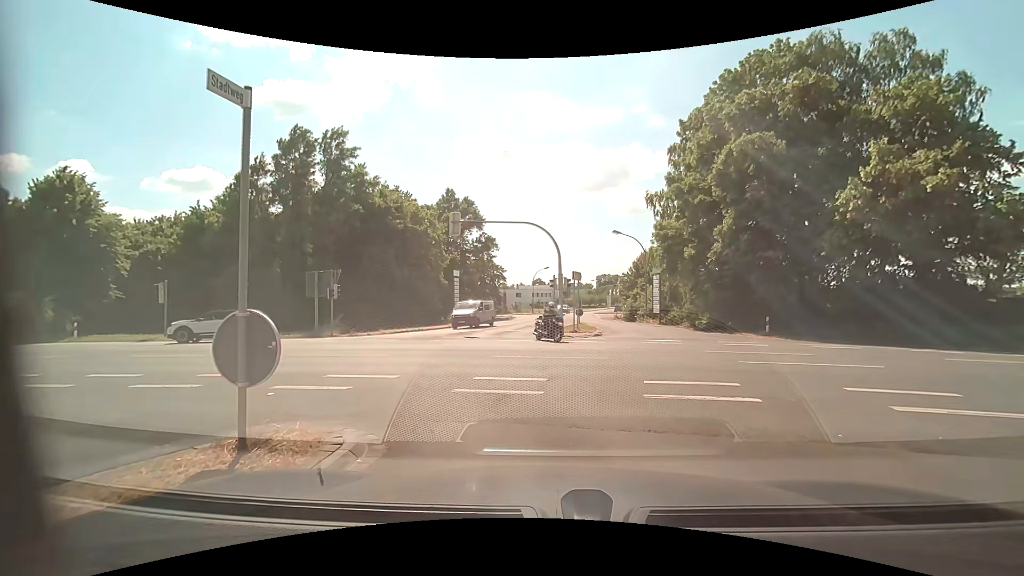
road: tertiary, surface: asphalt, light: Day
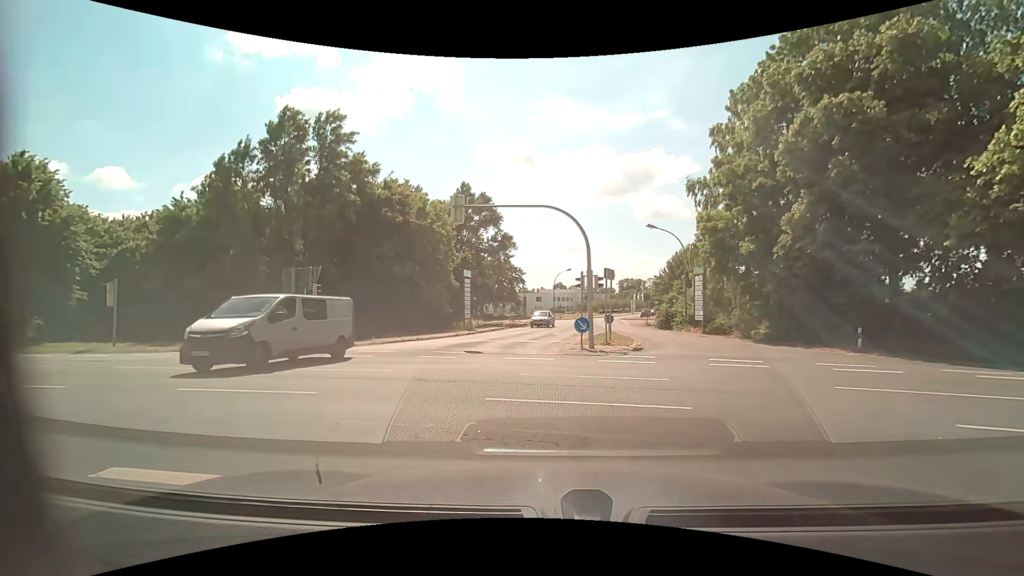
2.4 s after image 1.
(0.0, +5.6) m; -3°
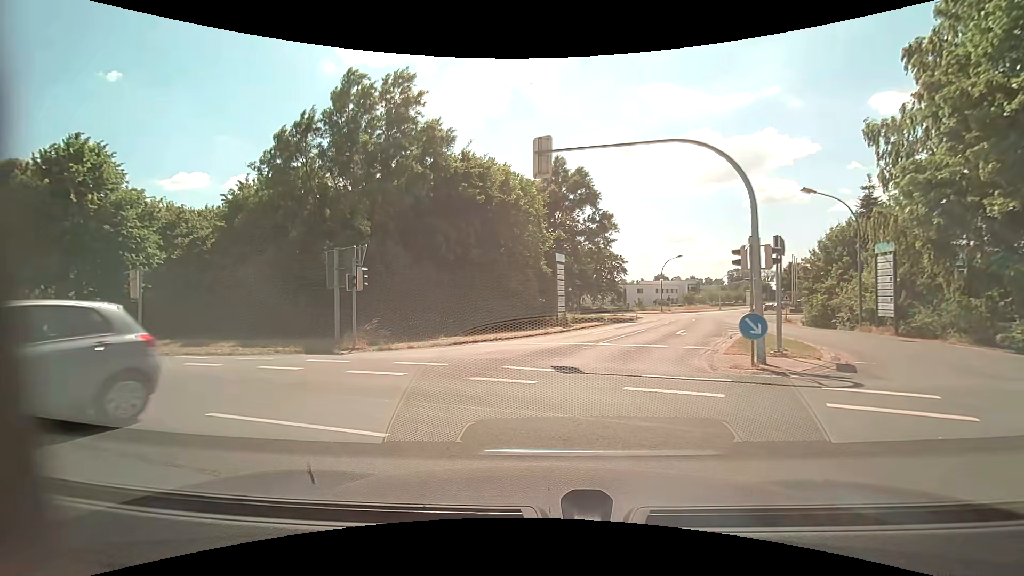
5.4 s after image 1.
(-0.5, +6.9) m; -10°
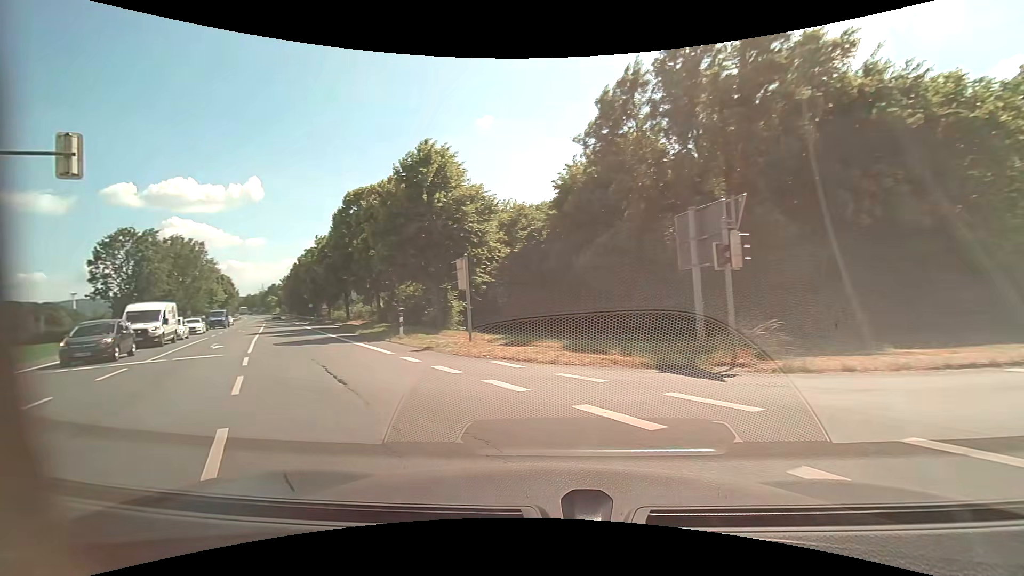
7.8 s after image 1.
(-2.2, +7.1) m; -37°
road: primary
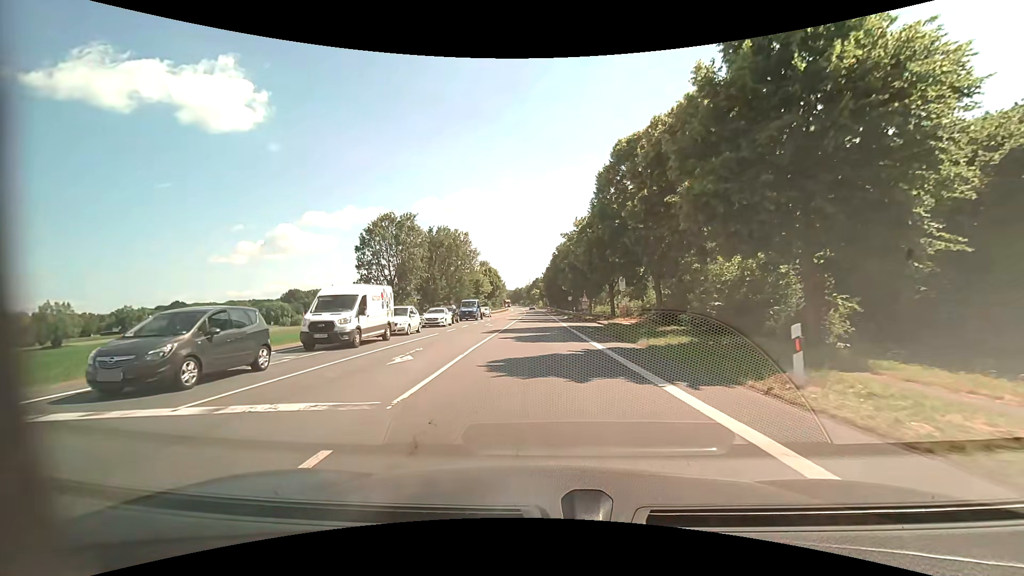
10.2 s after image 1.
(-5.3, +13.6) m; -29°
(0, +10) (-1, +20) (-1, +30) (-1, +40) (-1, +50) (-2, +60) (-2, +70) (-2, +80) (-2, +90) (-3, +100) m
